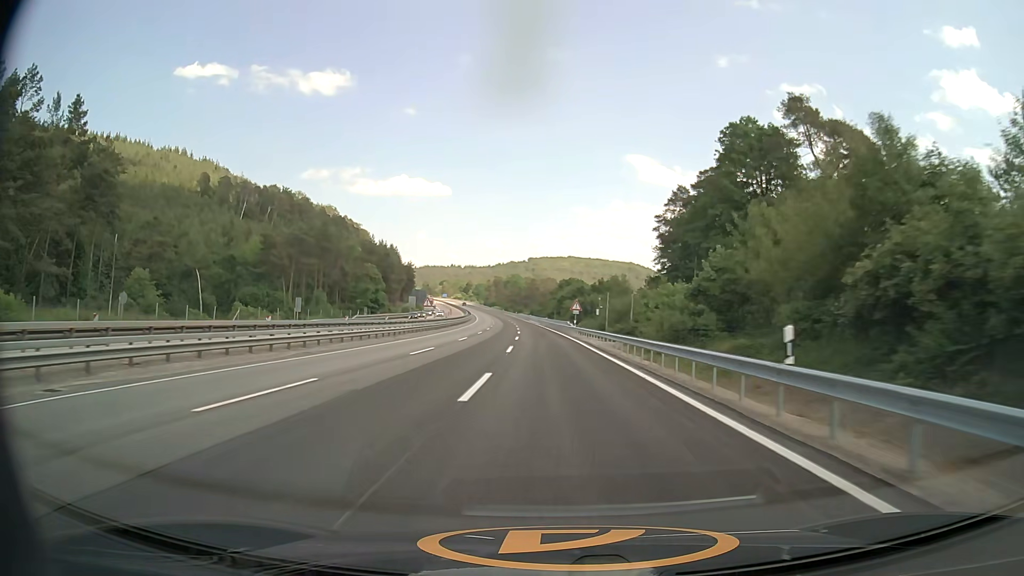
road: motorway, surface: asphalt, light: Day
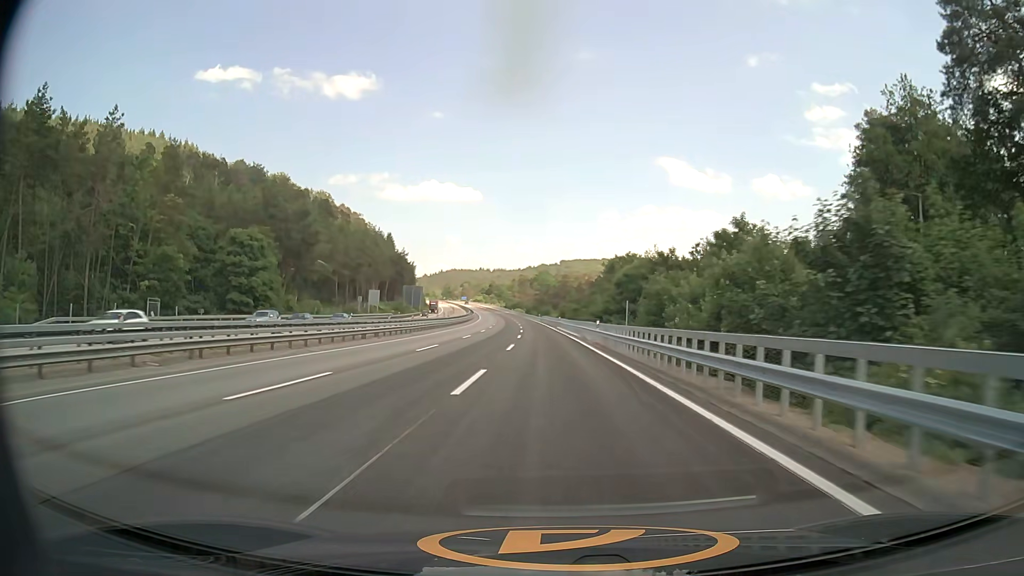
(-1.6, +70.0) m; -3°
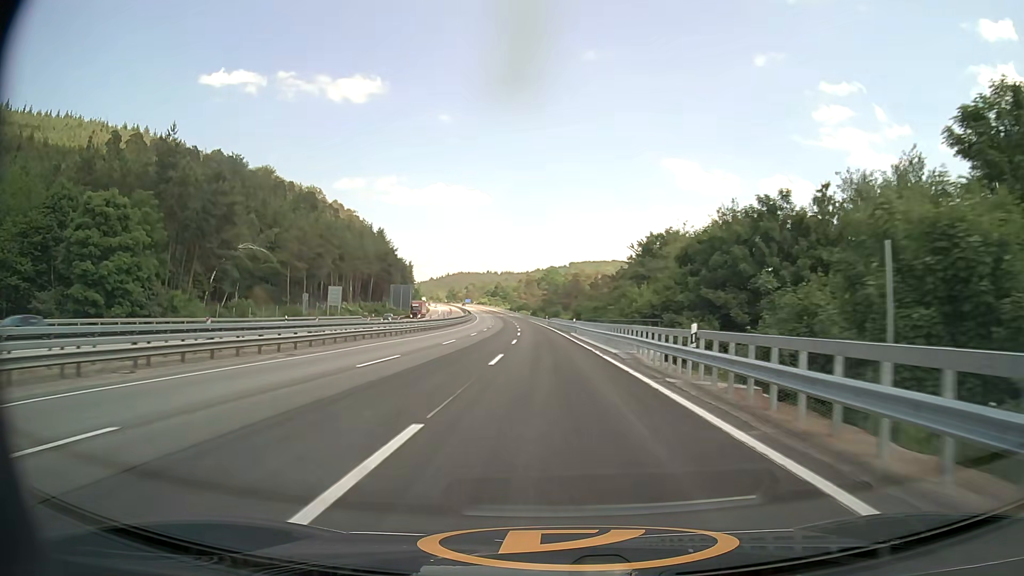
(-0.1, +27.2) m; 0°
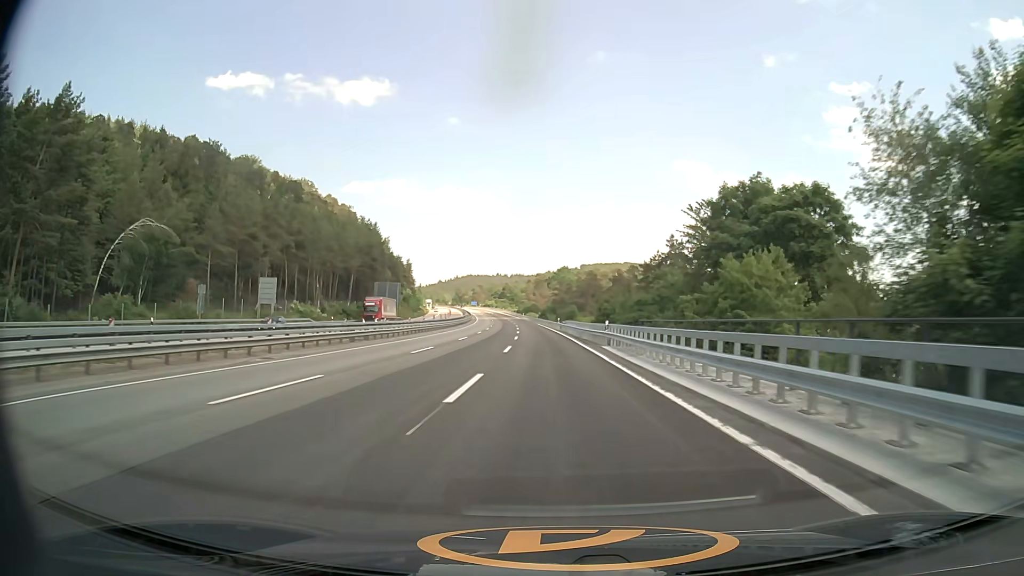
(-0.3, +27.0) m; -1°
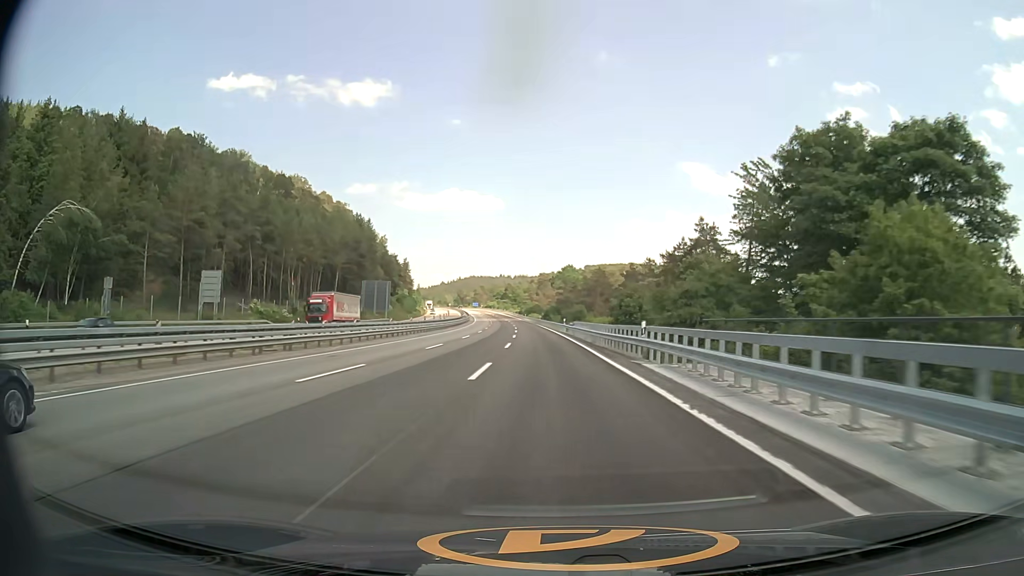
(0.0, +13.5) m; 0°
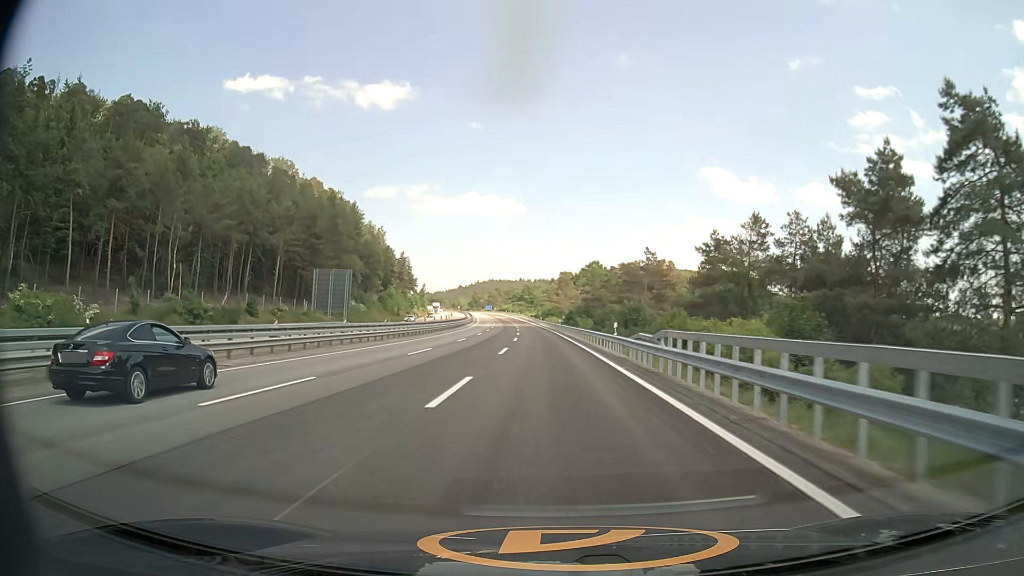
(-0.6, +40.4) m; -2°
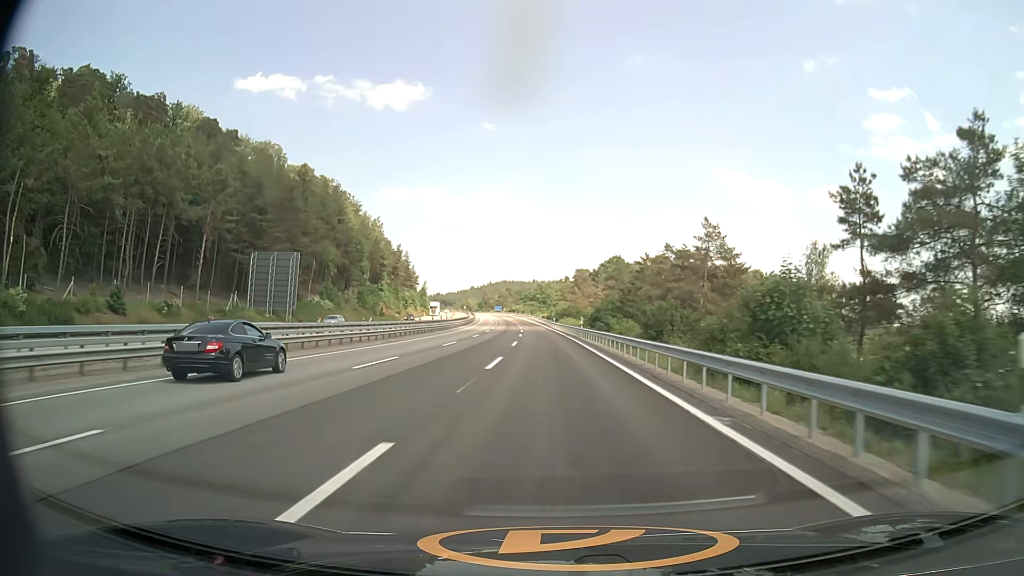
(-0.2, +27.0) m; -1°
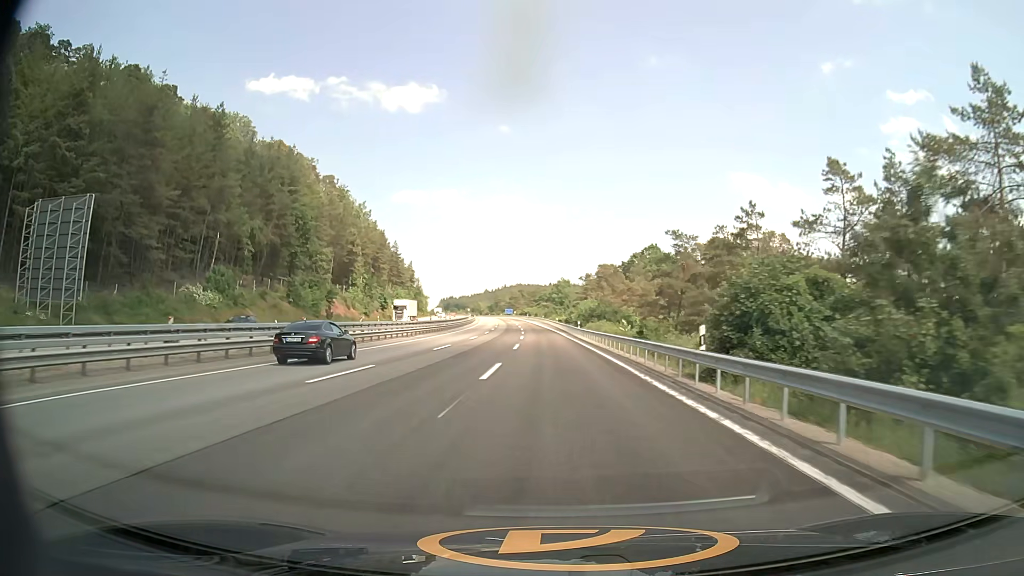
(-0.5, +40.4) m; -1°
(0, +10) (0, +20) (0, +30) (0, +40) (-1, +50) (-1, +60) (-1, +70) (-2, +80) (-2, +90) (-3, +100) m
